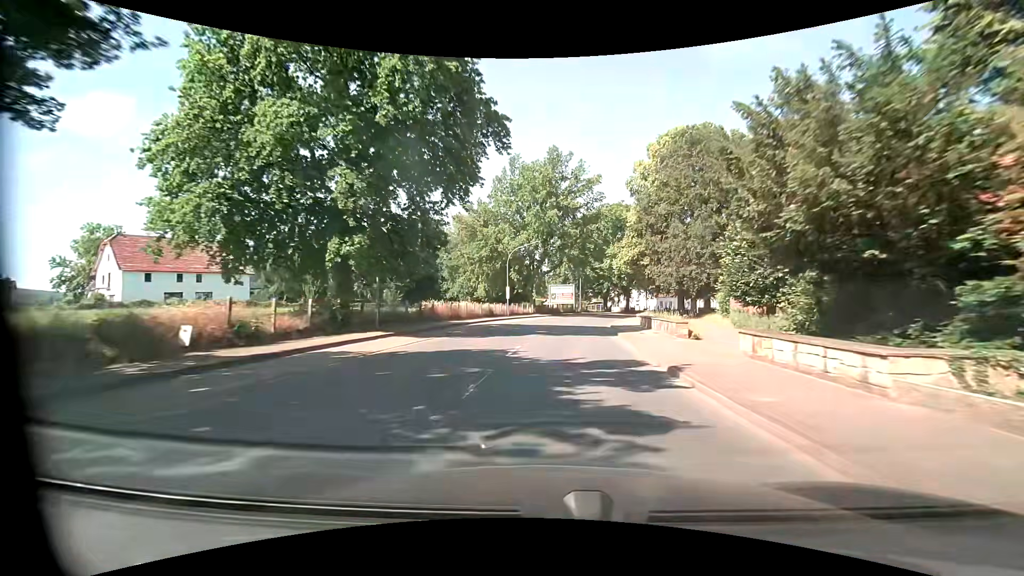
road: primary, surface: asphalt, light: Day
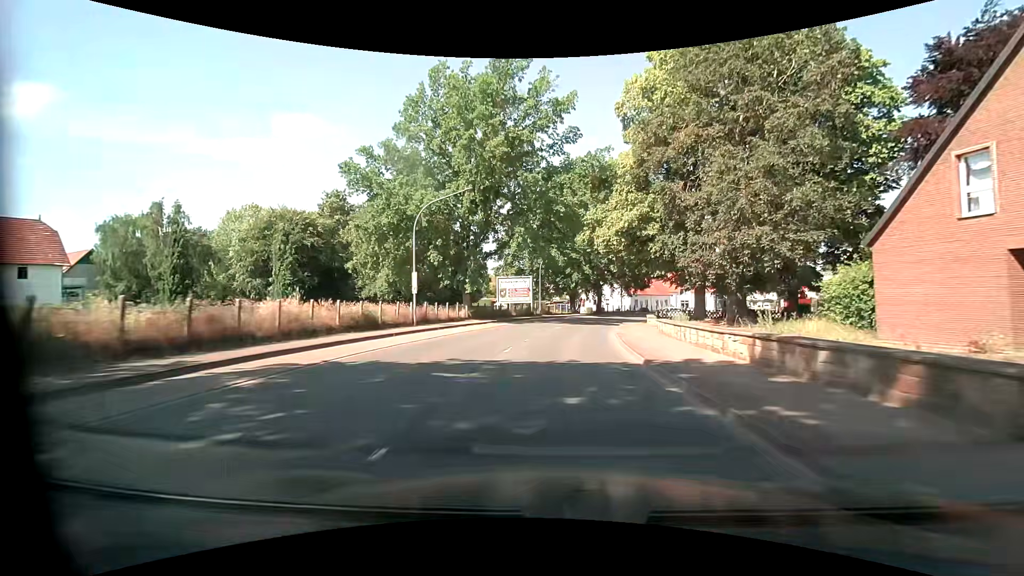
(+1.3, +23.8) m; +6°
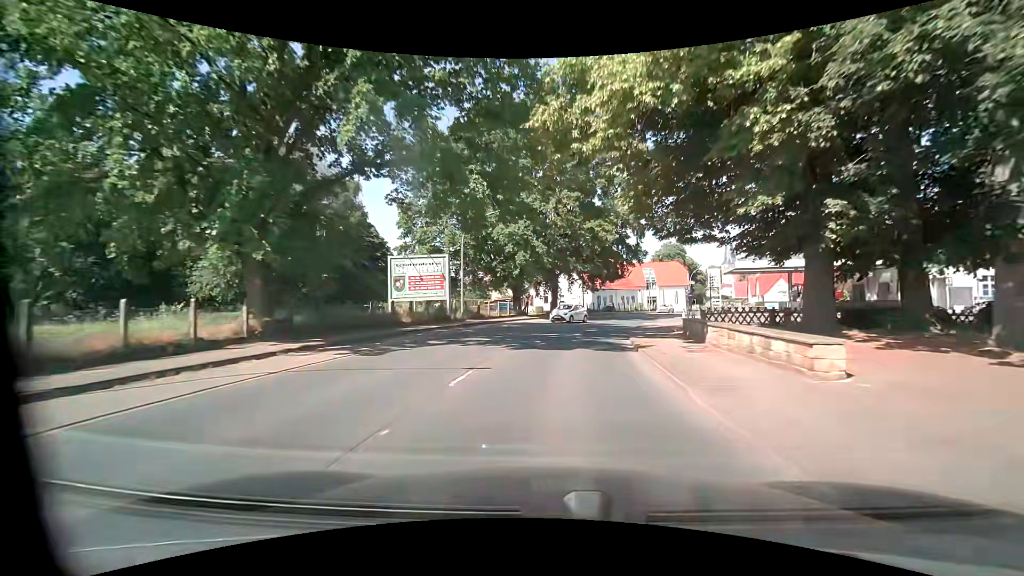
(+1.0, +23.8) m; +5°
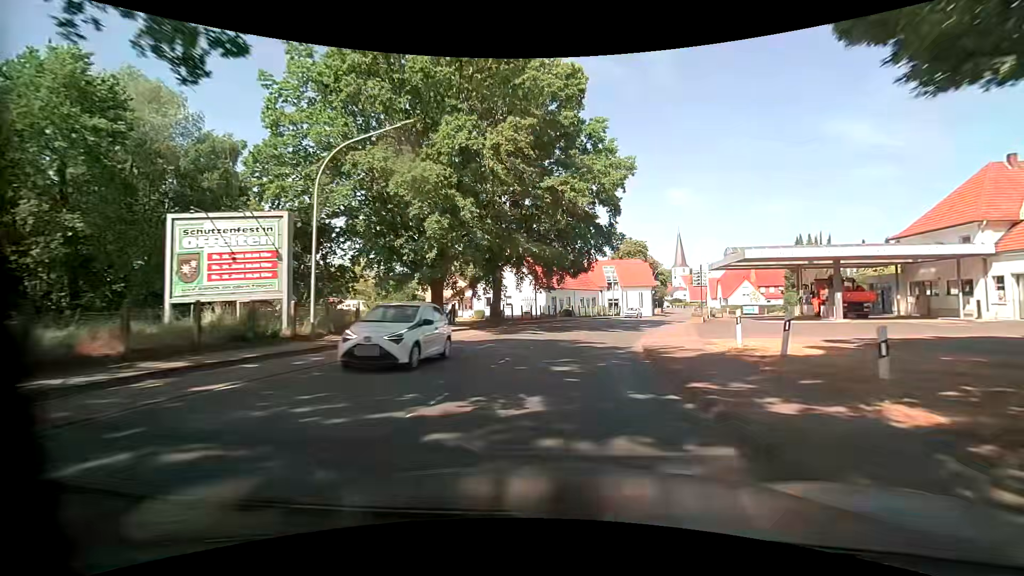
(+0.8, +15.9) m; +5°
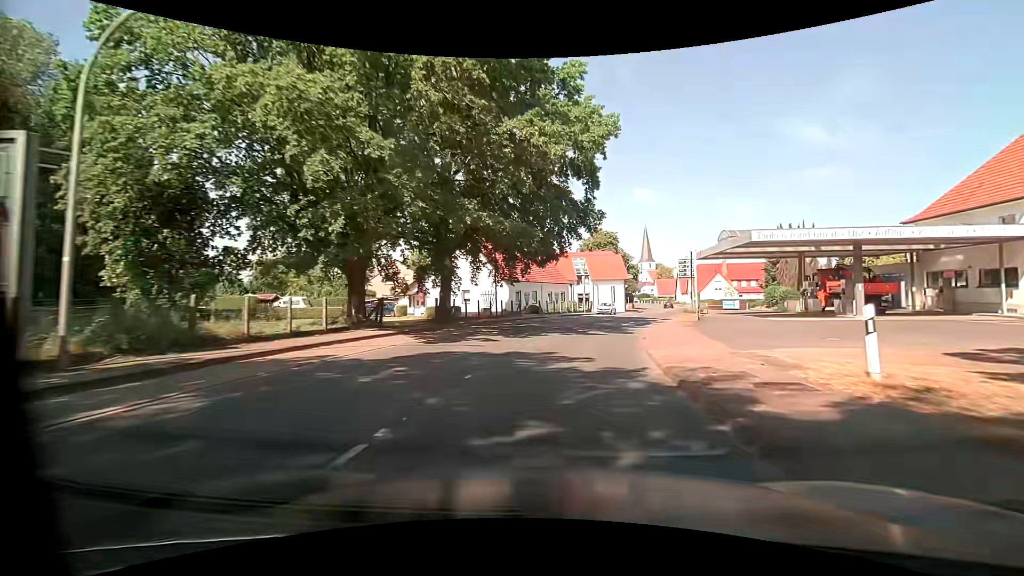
(+0.3, +7.9) m; +4°
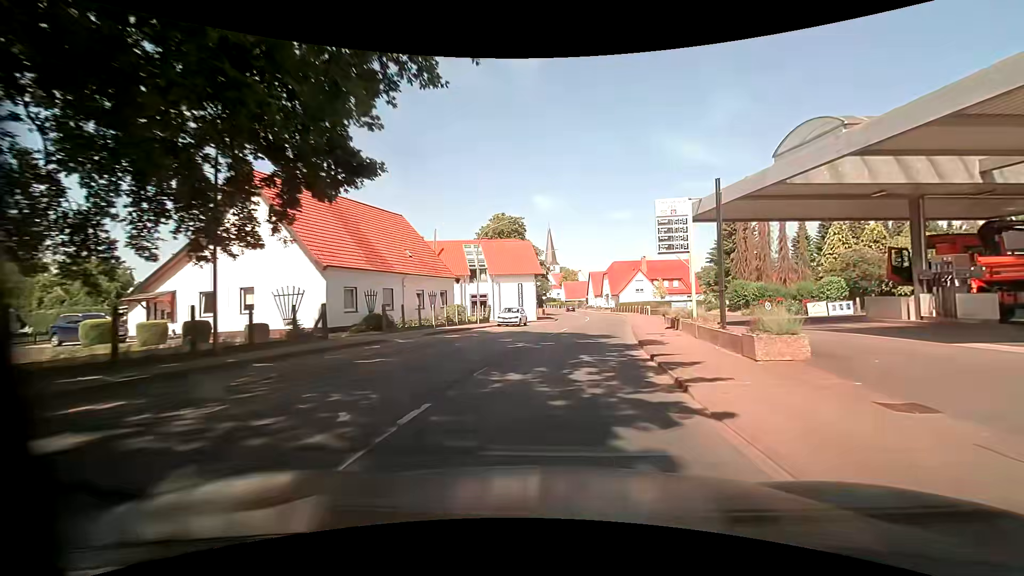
(+2.5, +23.8) m; +11°
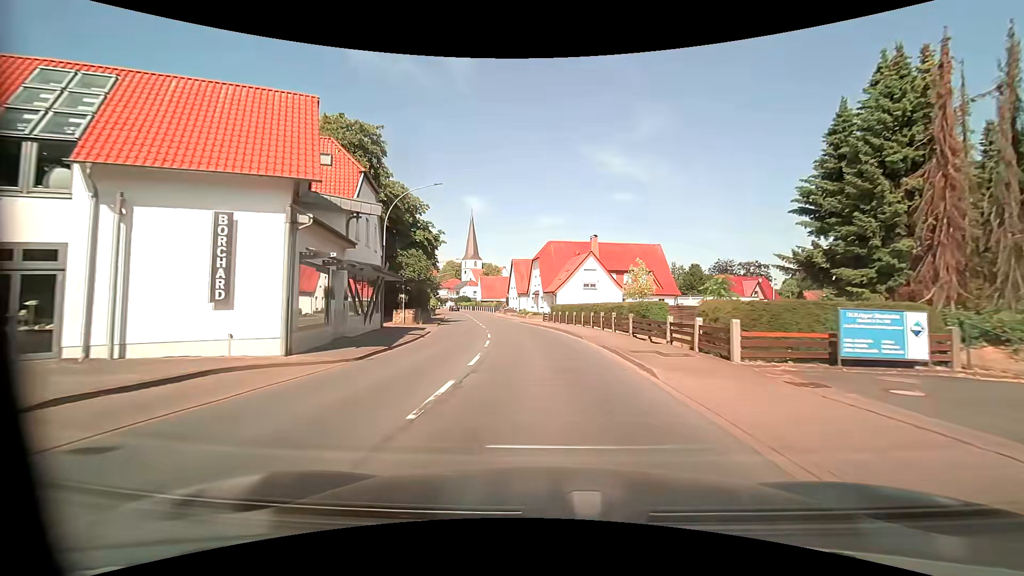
(+4.1, +39.5) m; +8°
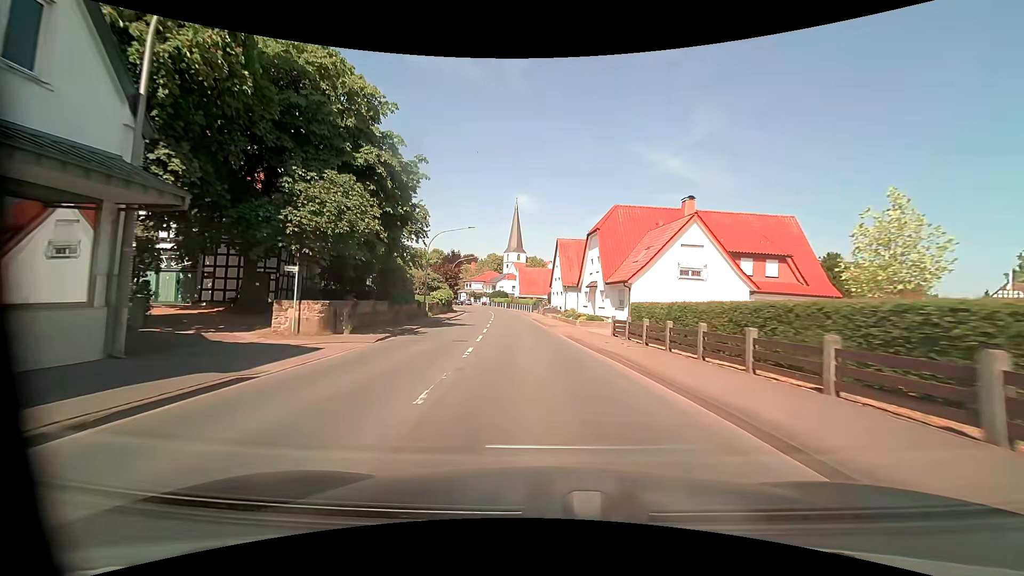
(-0.9, +23.8) m; -5°
(0, +10) (-1, +20) (-2, +30) (-3, +40) (-4, +50) (-5, +60) (-6, +70) (-8, +80) (-10, +89) (-13, +99) m
